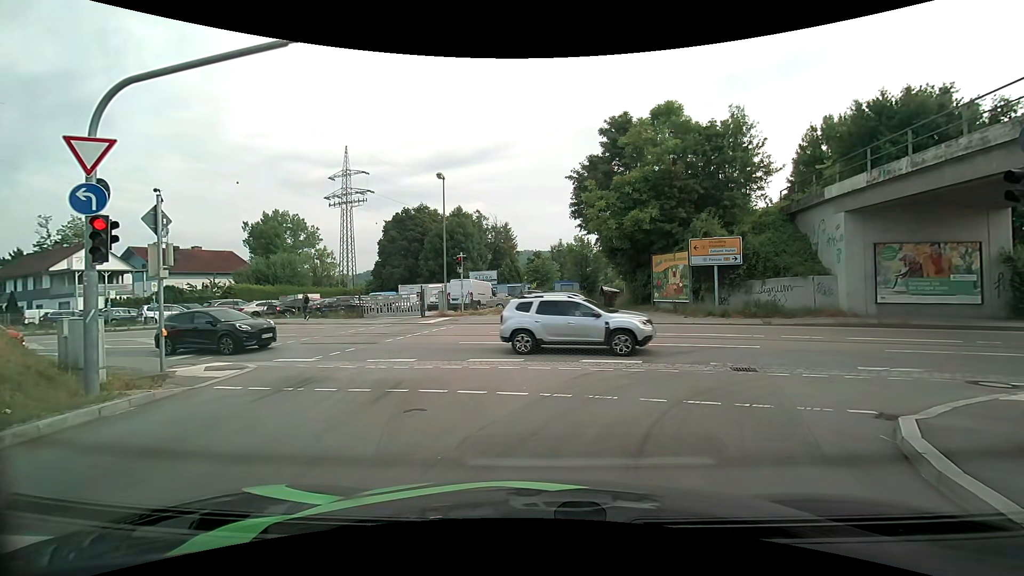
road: primary_link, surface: asphalt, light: Day
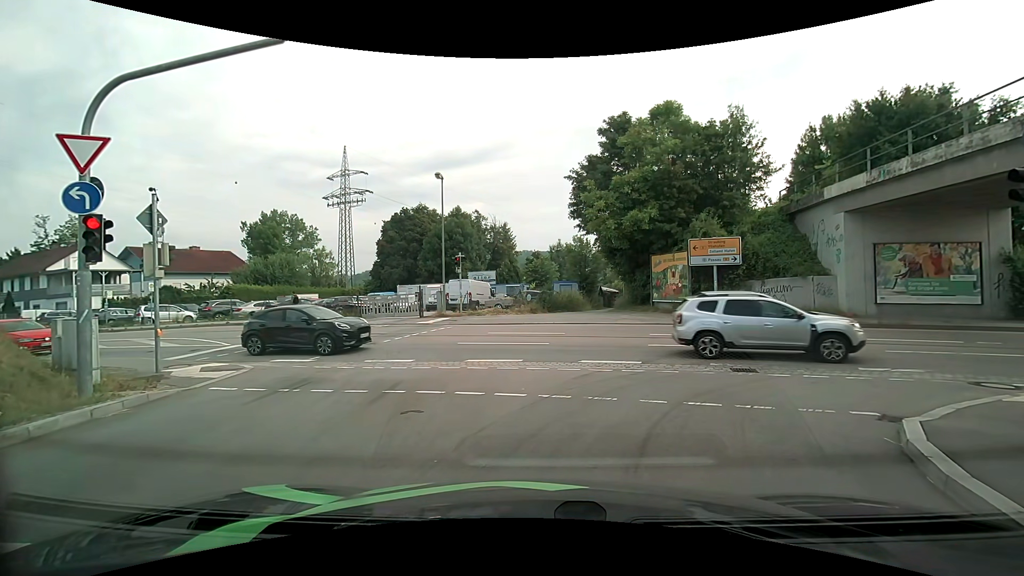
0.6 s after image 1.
(0.0, +0.1) m; 0°
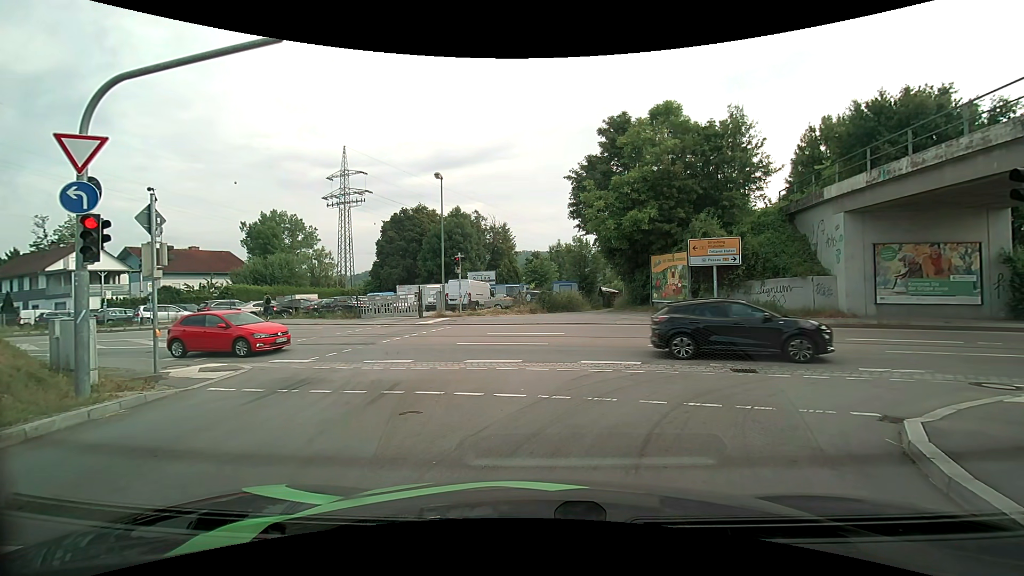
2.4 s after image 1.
(0.0, +0.1) m; 0°
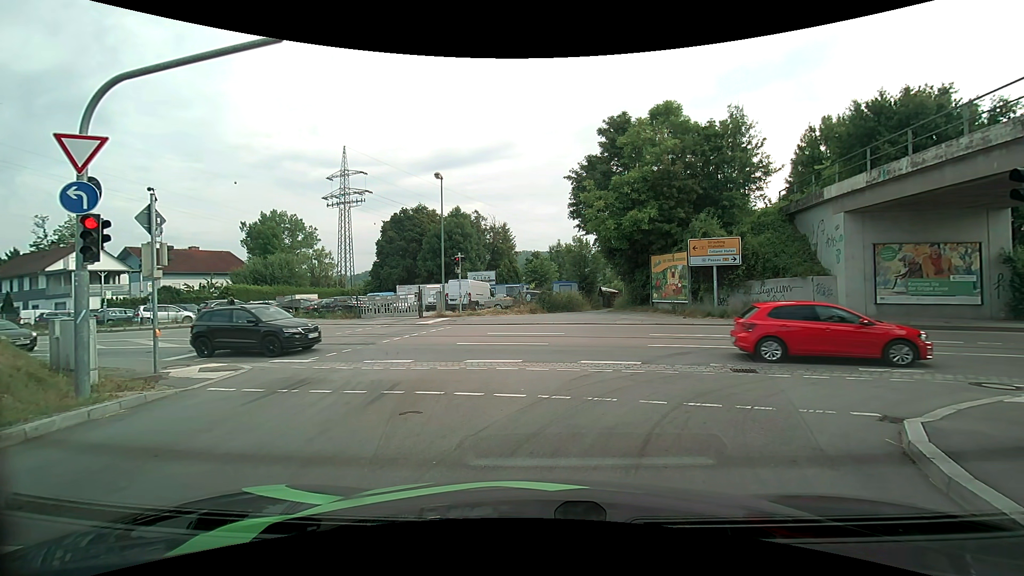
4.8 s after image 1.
(0.0, 0.0) m; 0°
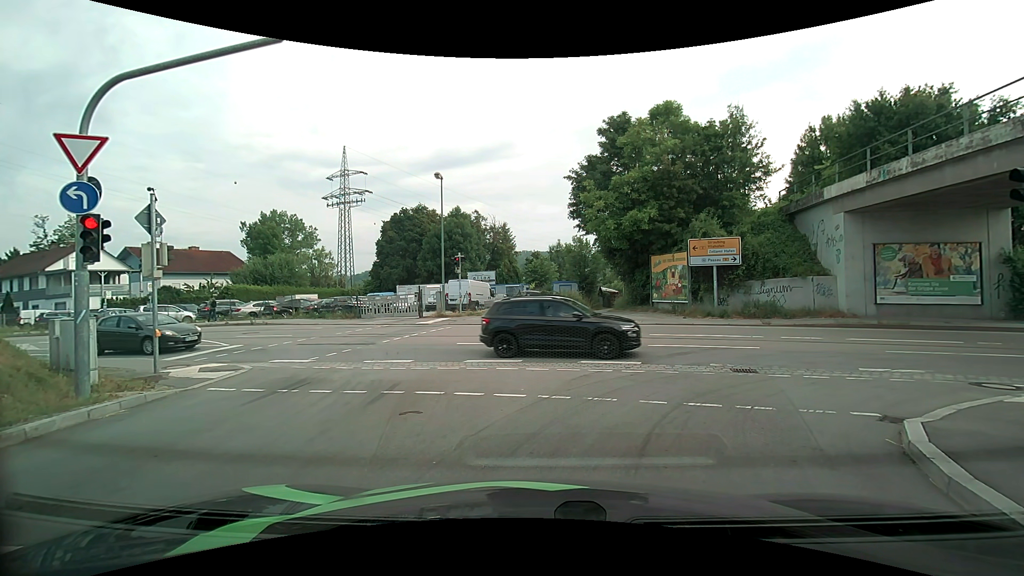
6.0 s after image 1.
(0.0, 0.0) m; 0°
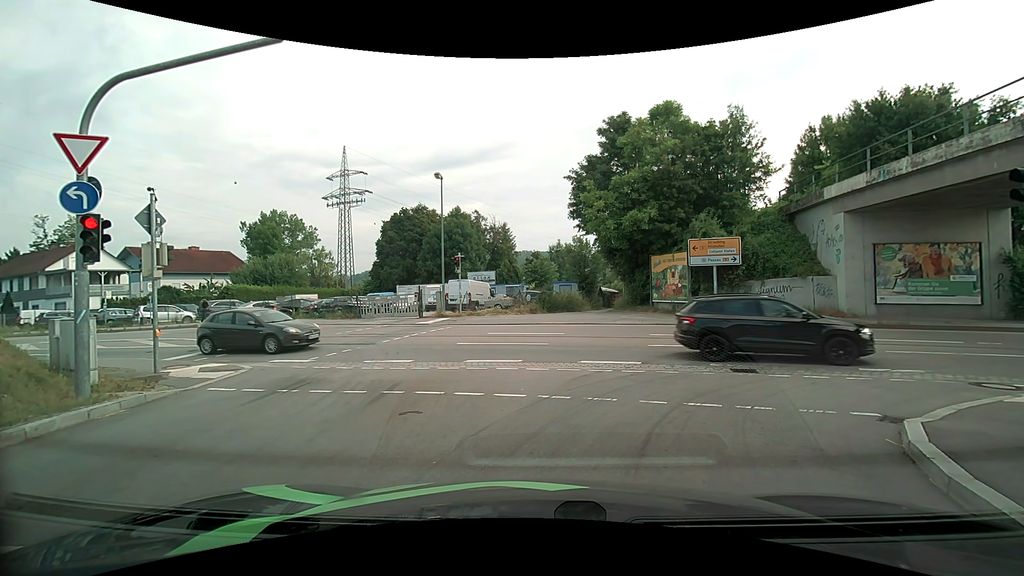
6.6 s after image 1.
(0.0, 0.0) m; 0°
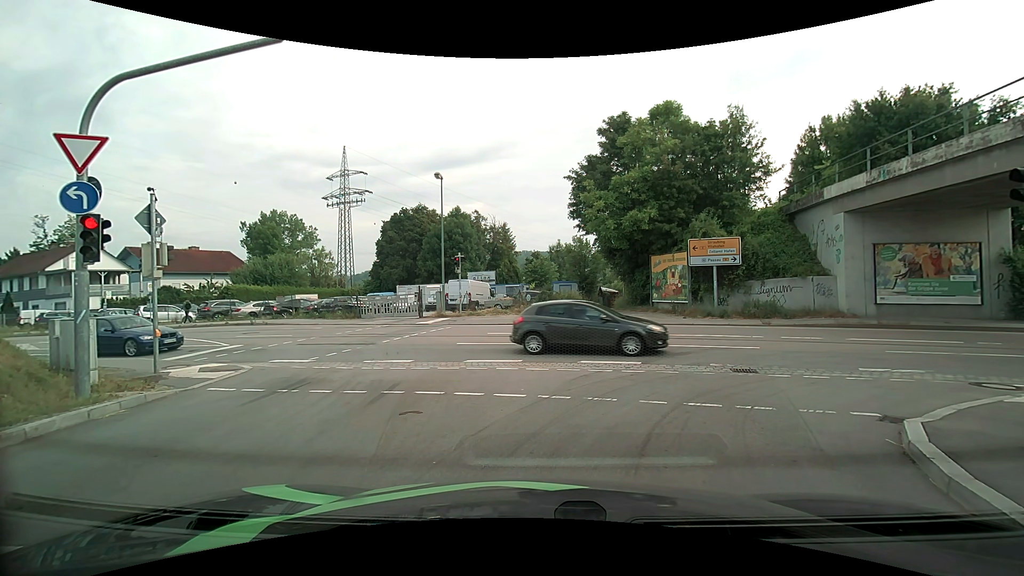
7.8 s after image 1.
(0.0, 0.0) m; 0°
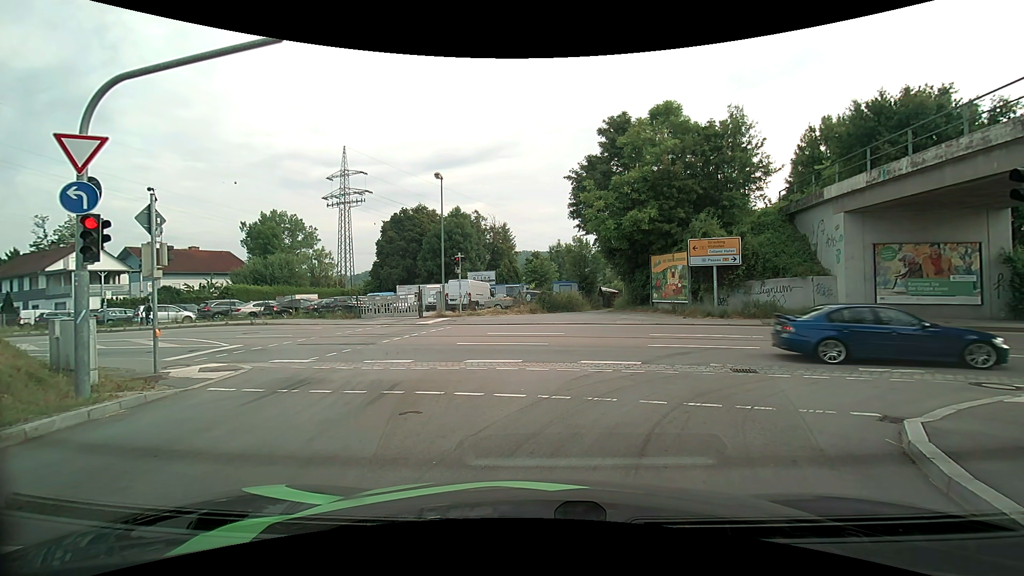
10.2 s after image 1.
(0.0, 0.0) m; 0°
